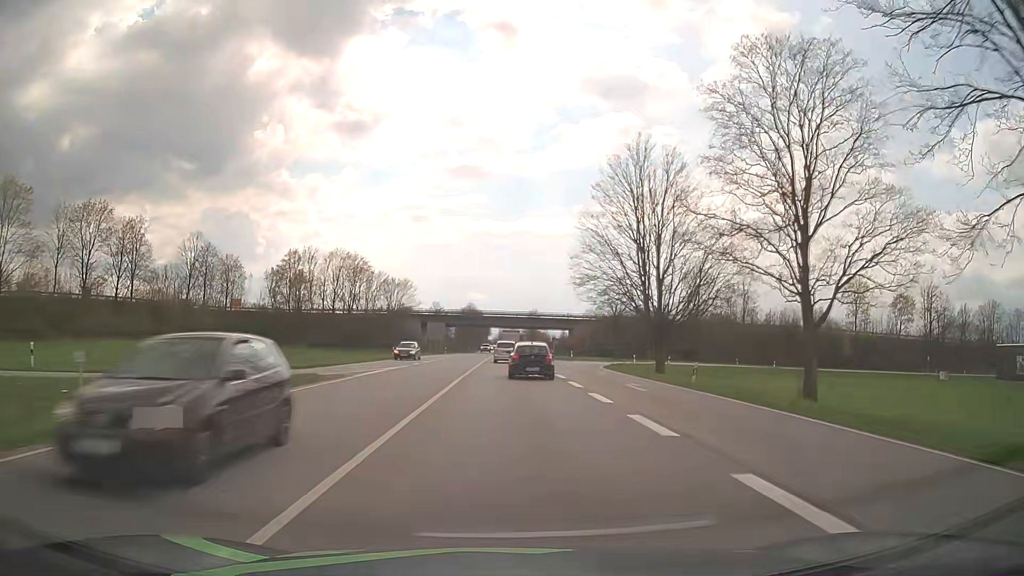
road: primary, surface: asphalt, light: Day
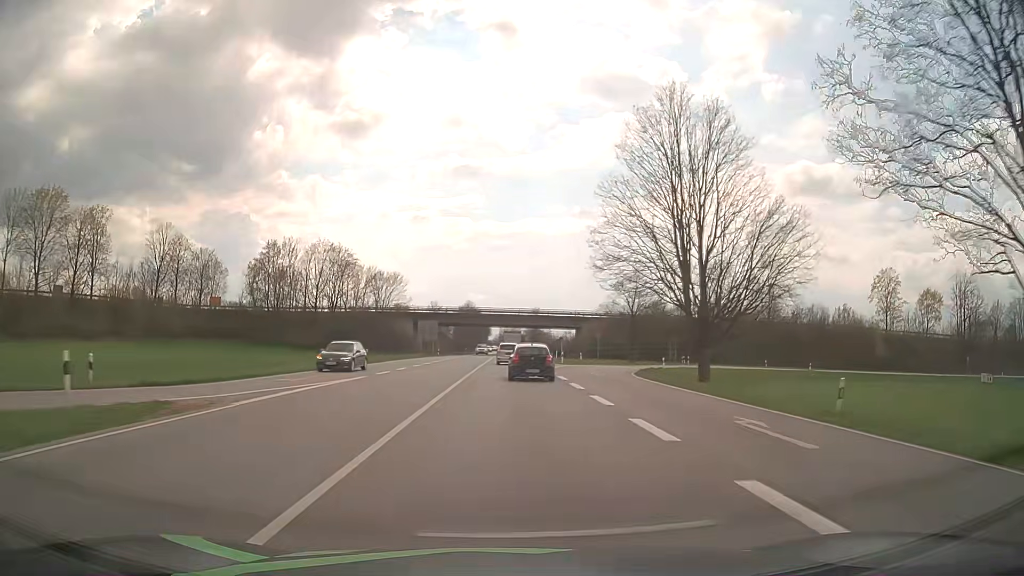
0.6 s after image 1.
(0.0, +12.1) m; 0°
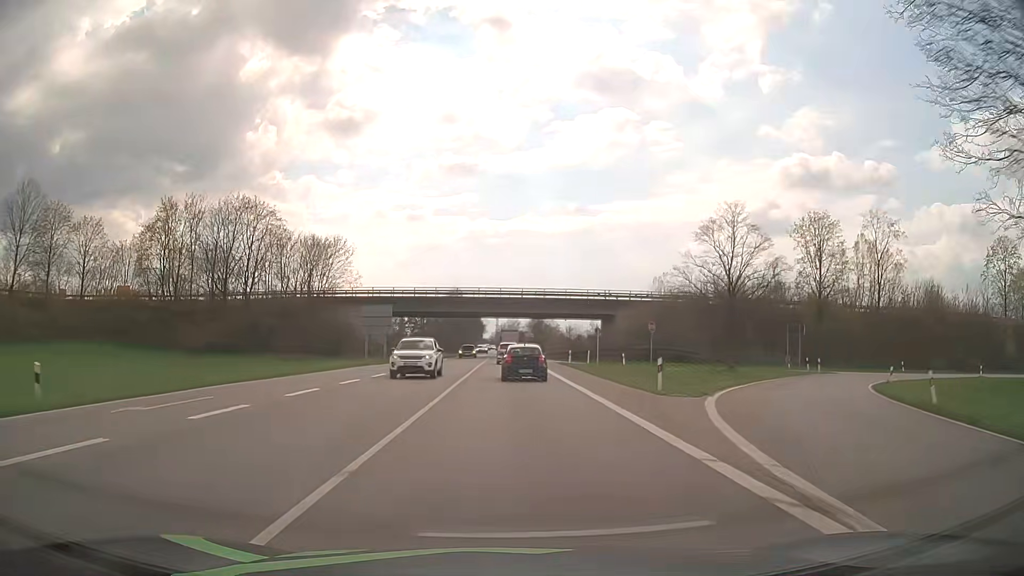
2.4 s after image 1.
(0.0, +36.6) m; 0°
(0, +10) (0, +20) (0, +30) (0, +40) (0, +50) (0, +60) (0, +70) (0, +80) (0, +90) (0, +100) m
